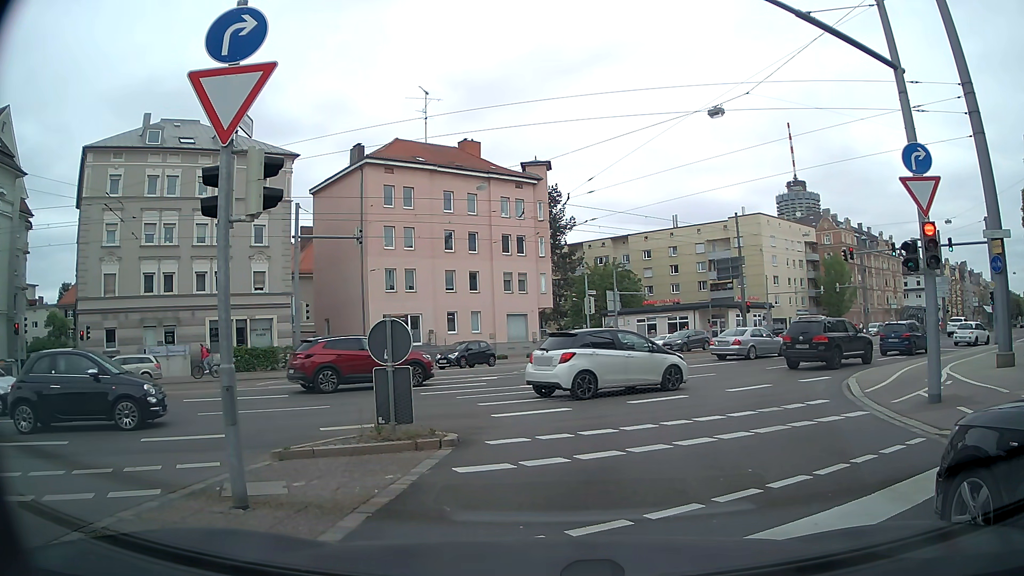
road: secondary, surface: asphalt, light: Day
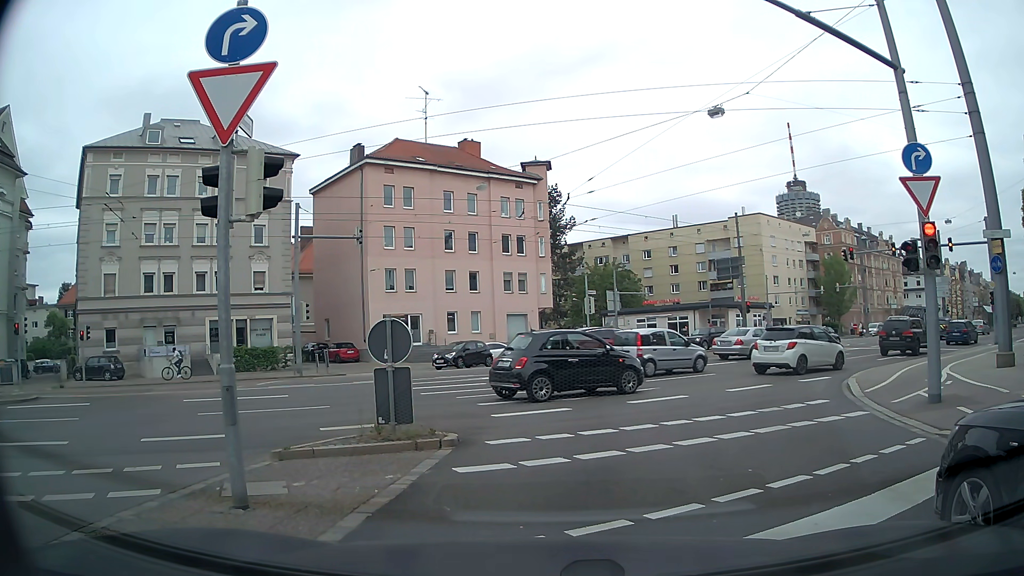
(0.0, 0.0) m; 0°
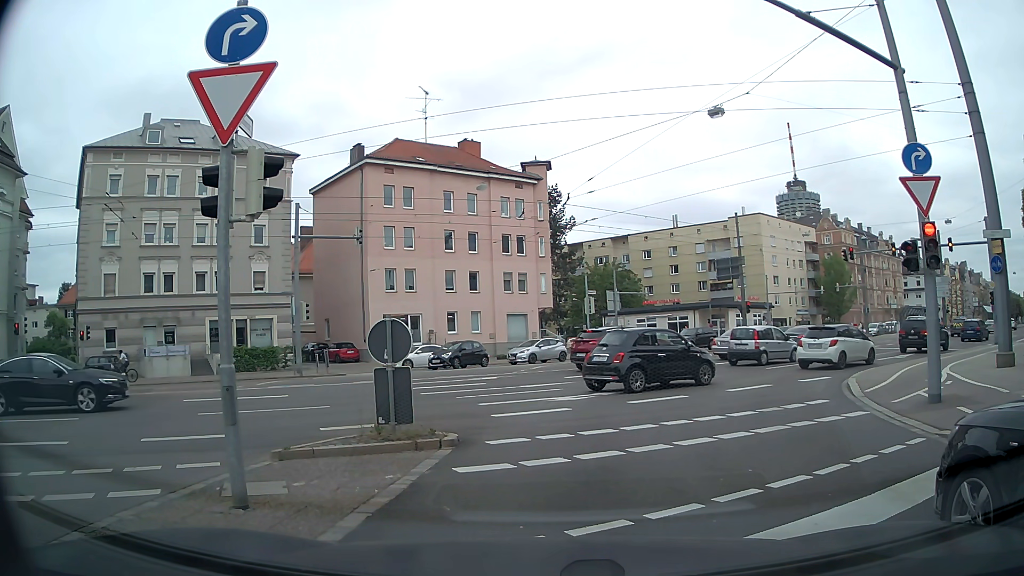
(0.0, 0.0) m; 0°
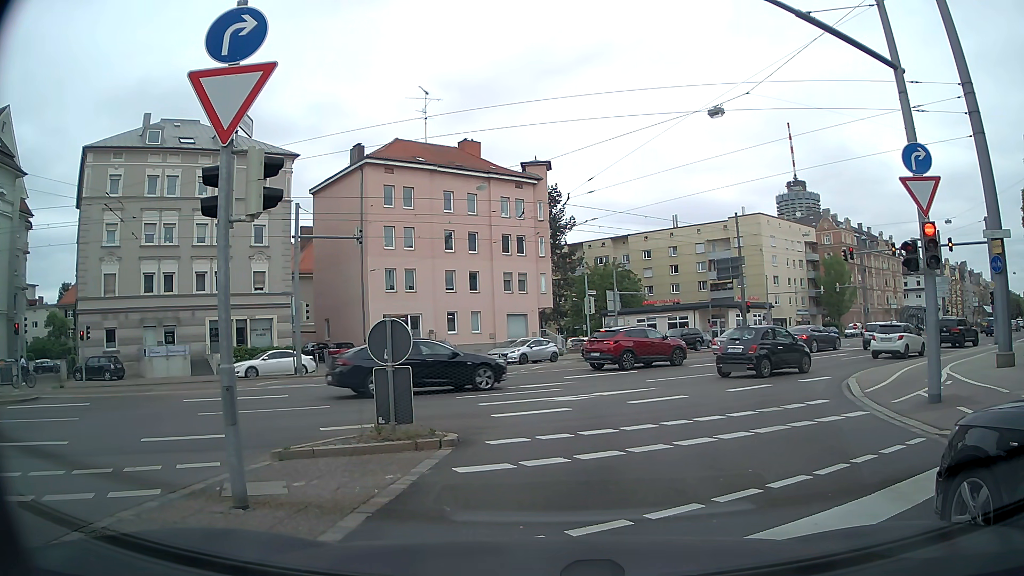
(0.0, 0.0) m; 0°
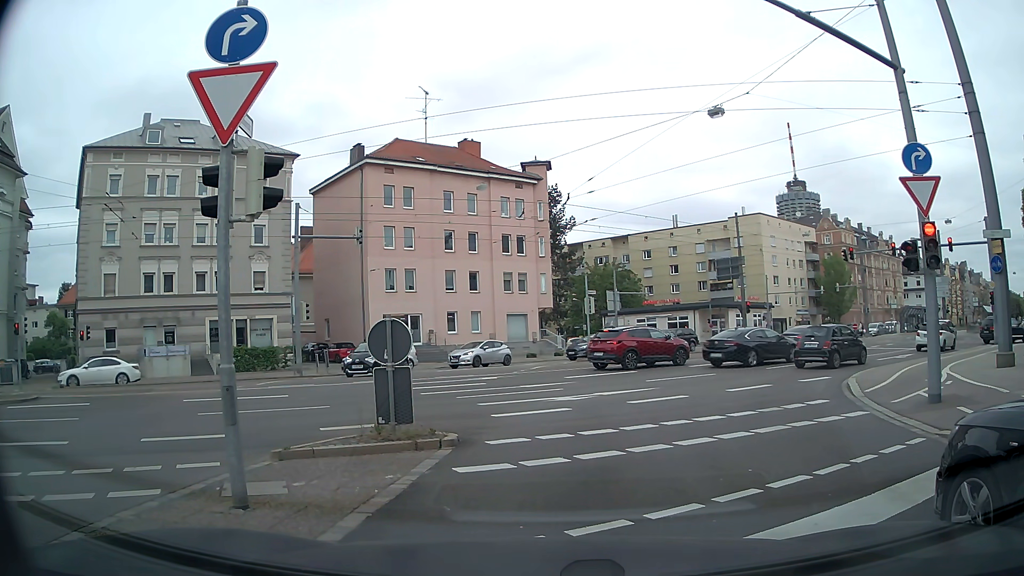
(0.0, 0.0) m; 0°
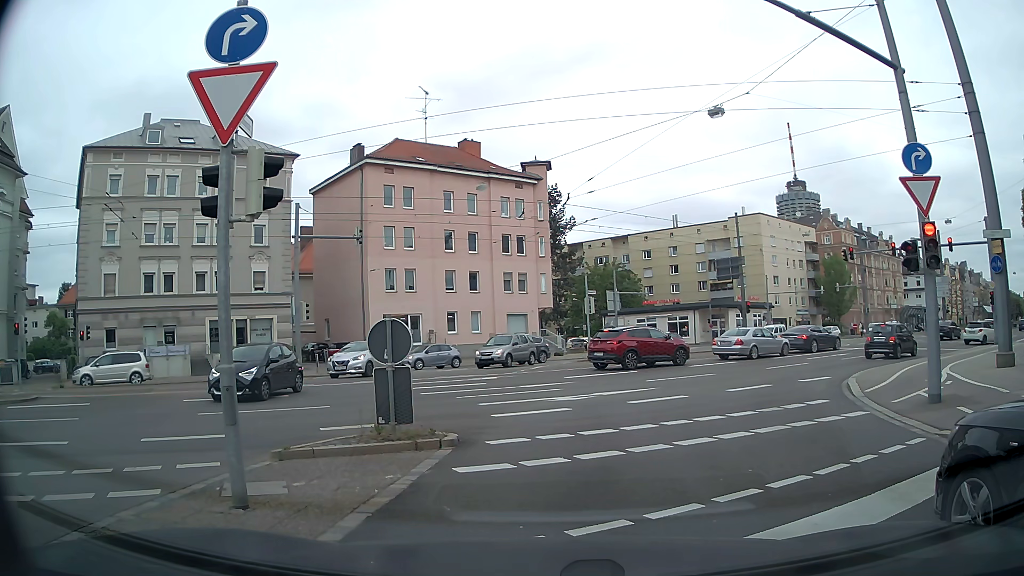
(0.0, 0.0) m; 0°
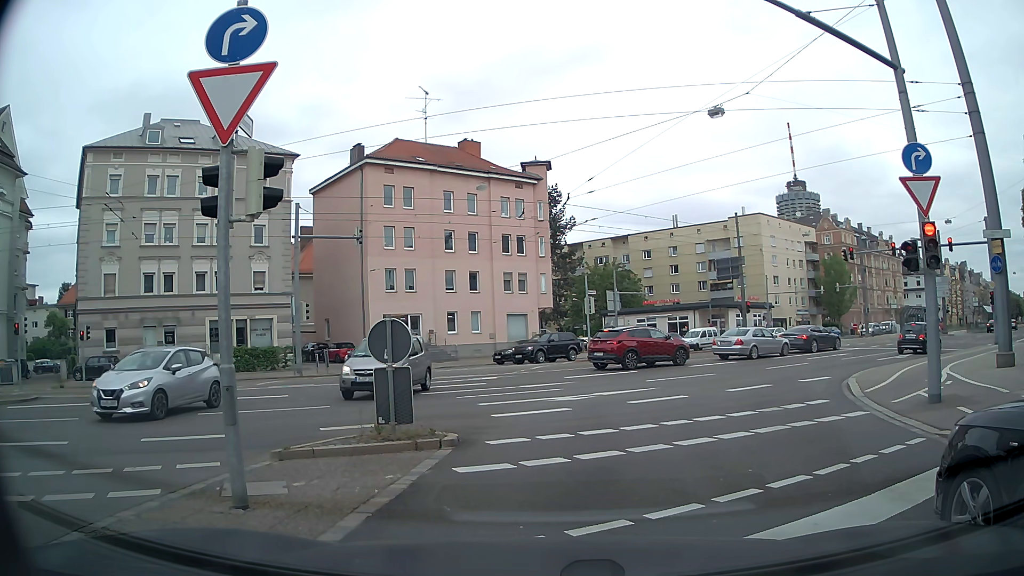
(0.0, 0.0) m; 0°
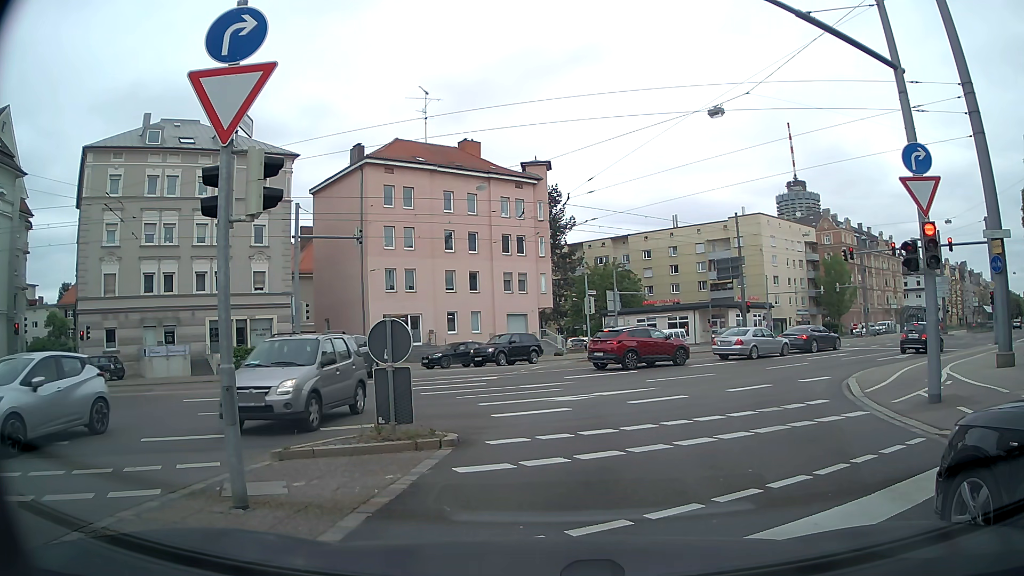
(0.0, 0.0) m; 0°
(0, +10) (+3, +20) (+8, +28) (+16, +34) (+24, +41) (+31, +47) (+39, +54) (+46, +60) (+54, +67) (+62, +73) m
